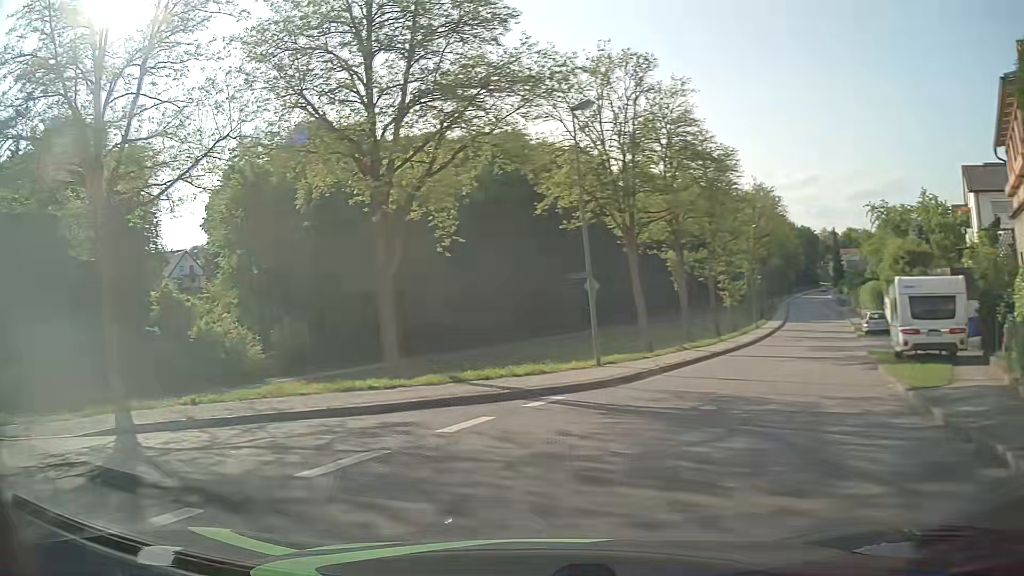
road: unclassified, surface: asphalt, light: Day
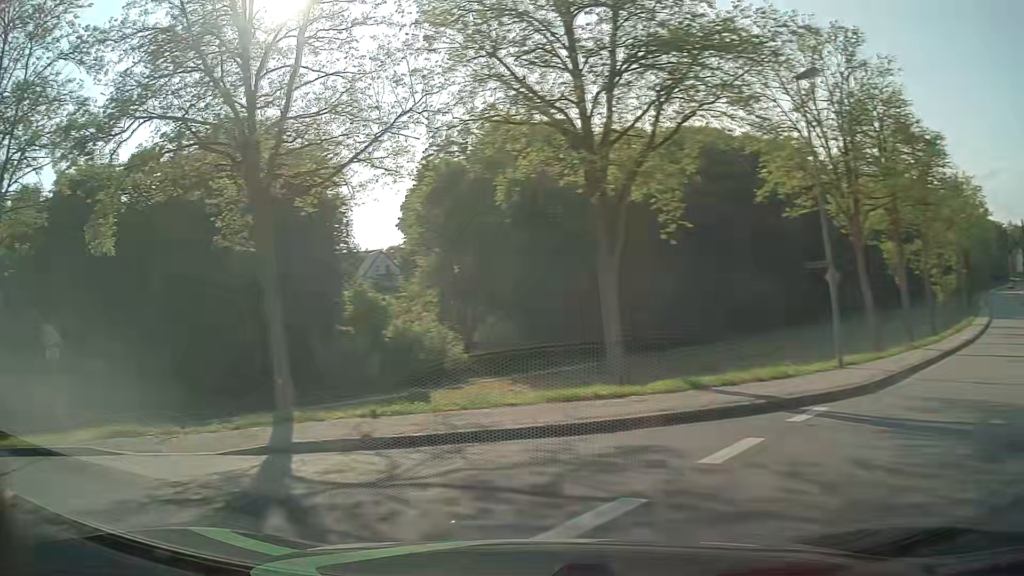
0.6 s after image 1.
(-0.4, +2.4) m; -18°
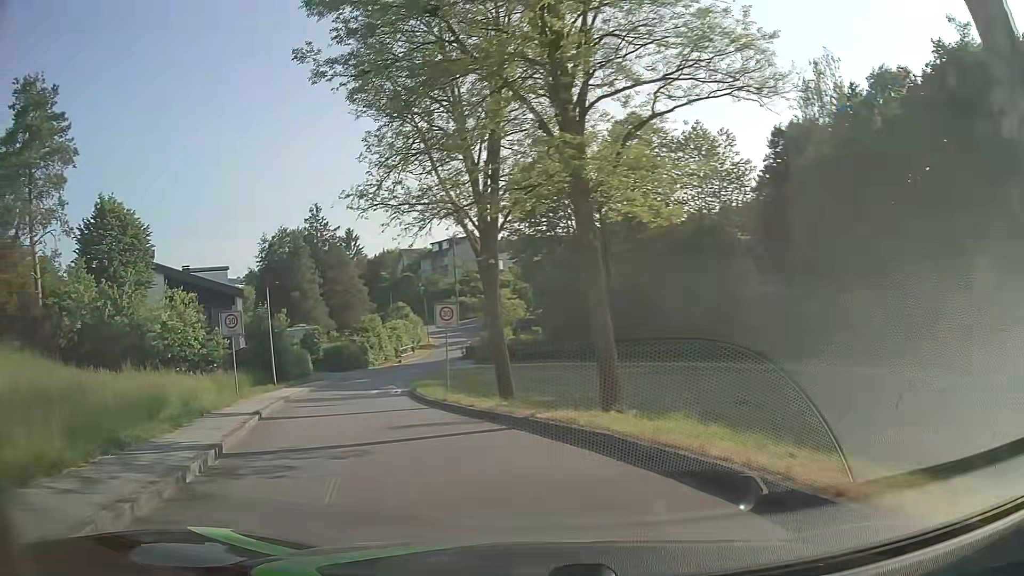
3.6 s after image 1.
(-10.6, +10.2) m; -75°
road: residential
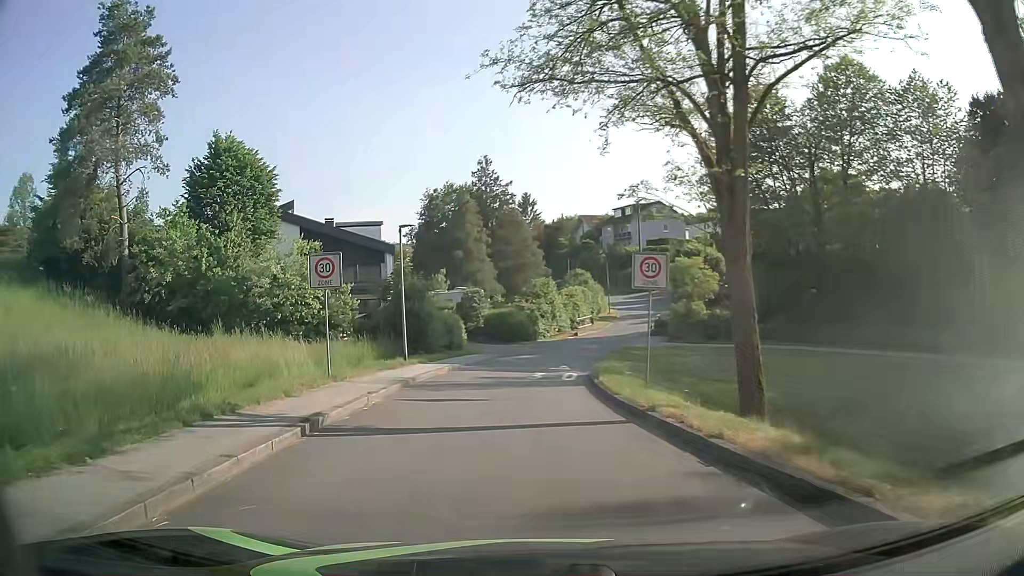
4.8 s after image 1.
(-1.2, +8.2) m; -15°
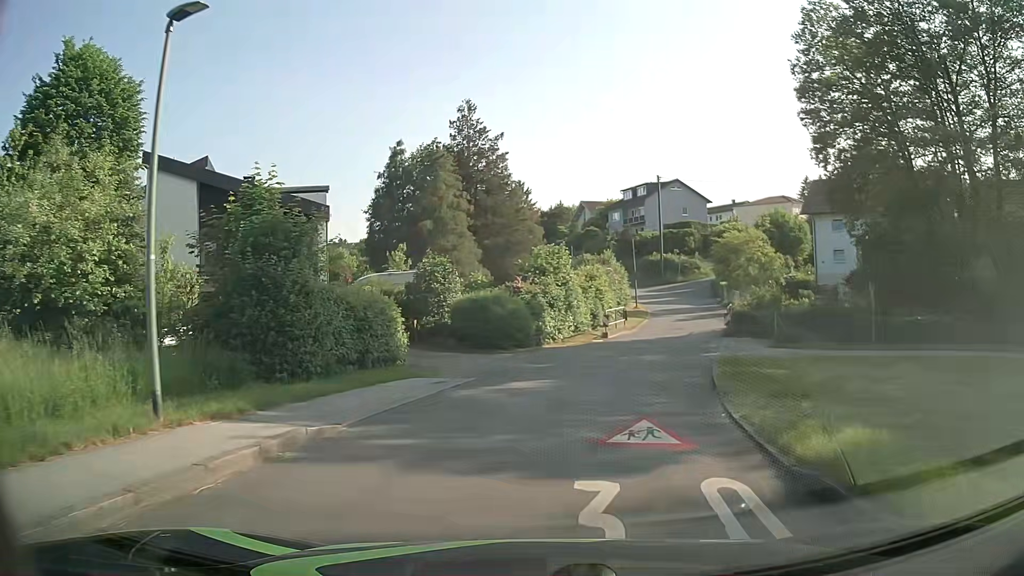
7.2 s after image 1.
(-0.5, +17.6) m; +1°
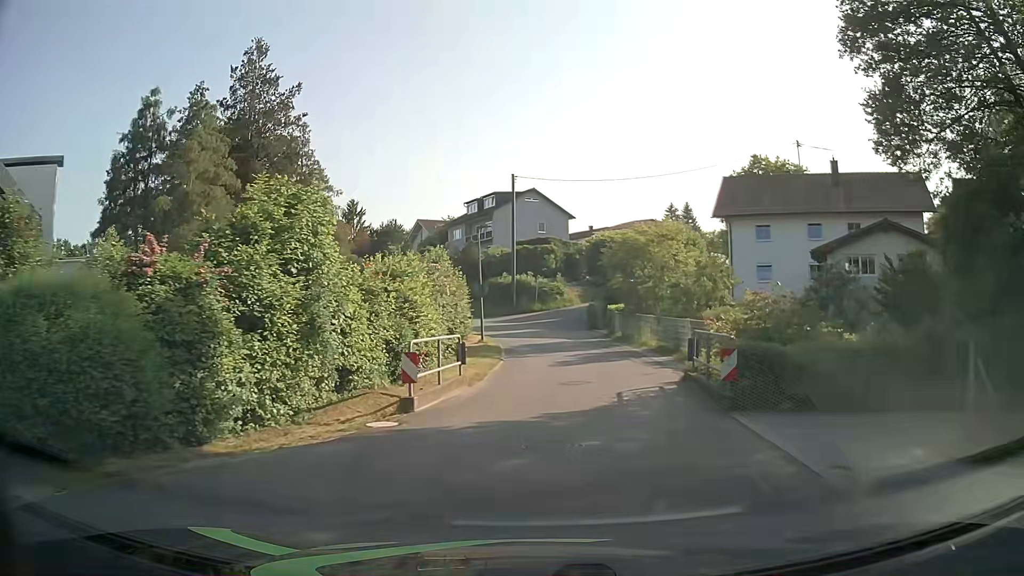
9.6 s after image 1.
(+1.8, +17.0) m; +13°
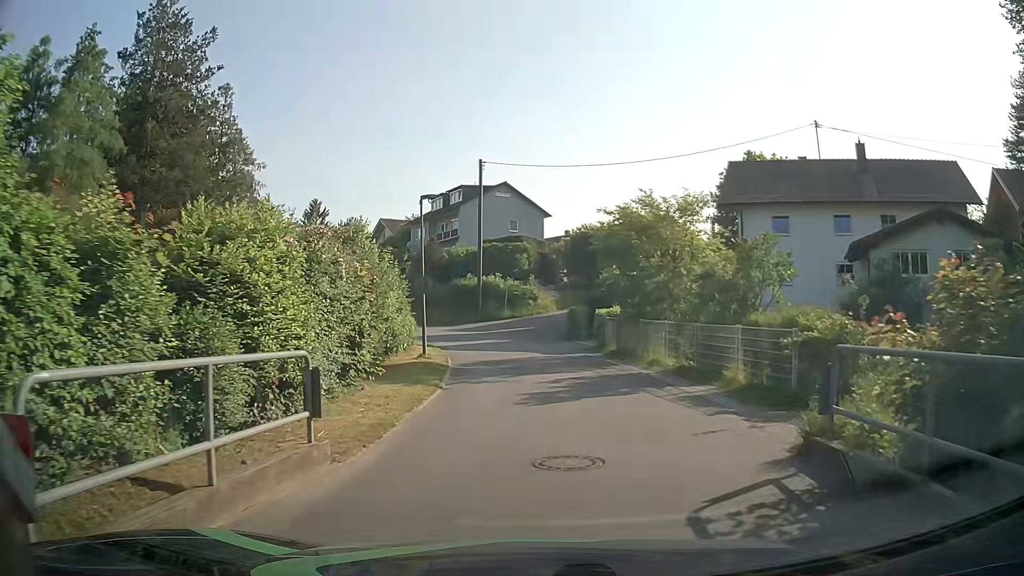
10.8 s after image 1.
(+0.3, +8.3) m; +2°
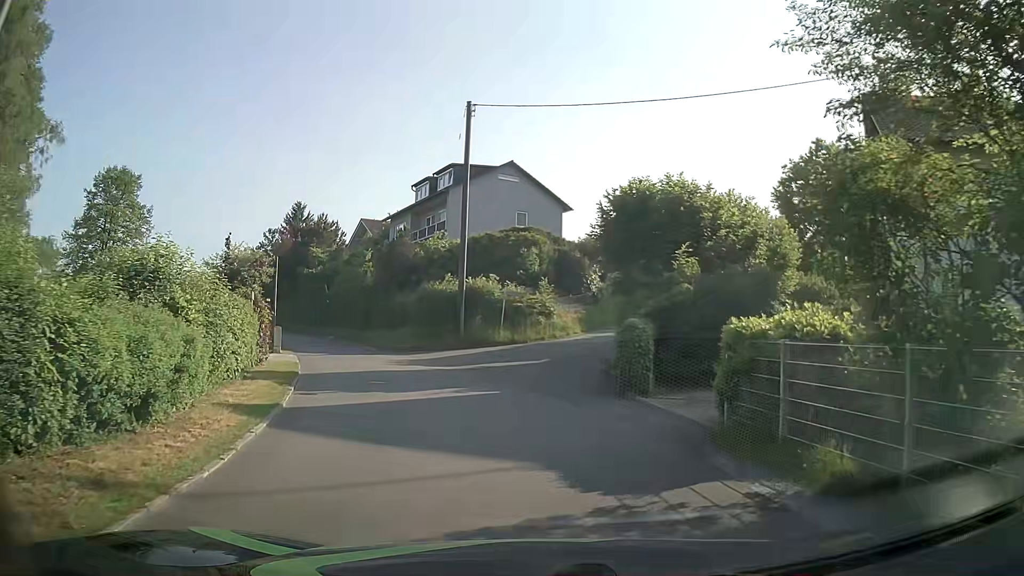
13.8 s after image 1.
(+0.2, +18.0) m; 0°
